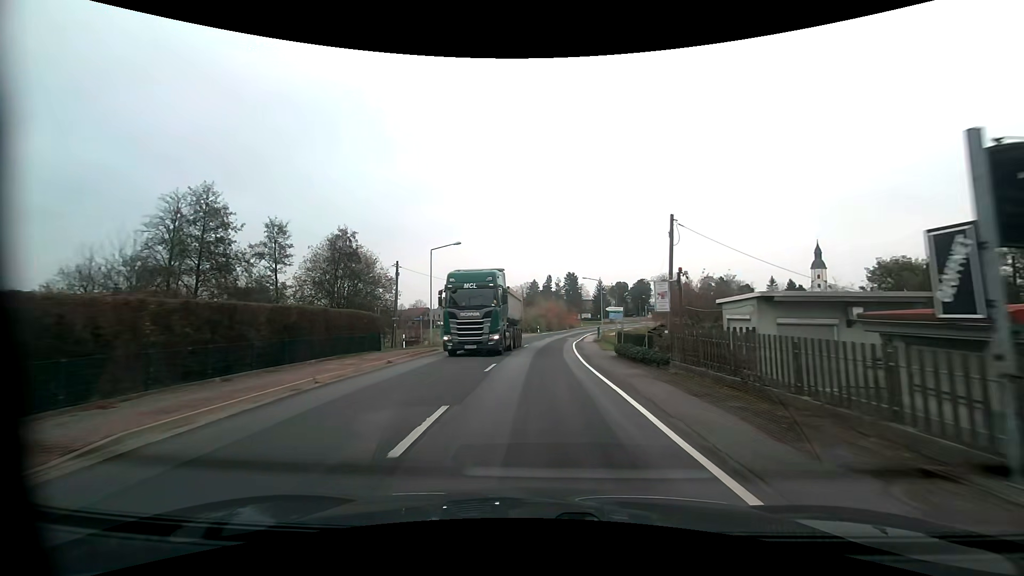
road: primary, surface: asphalt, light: Day
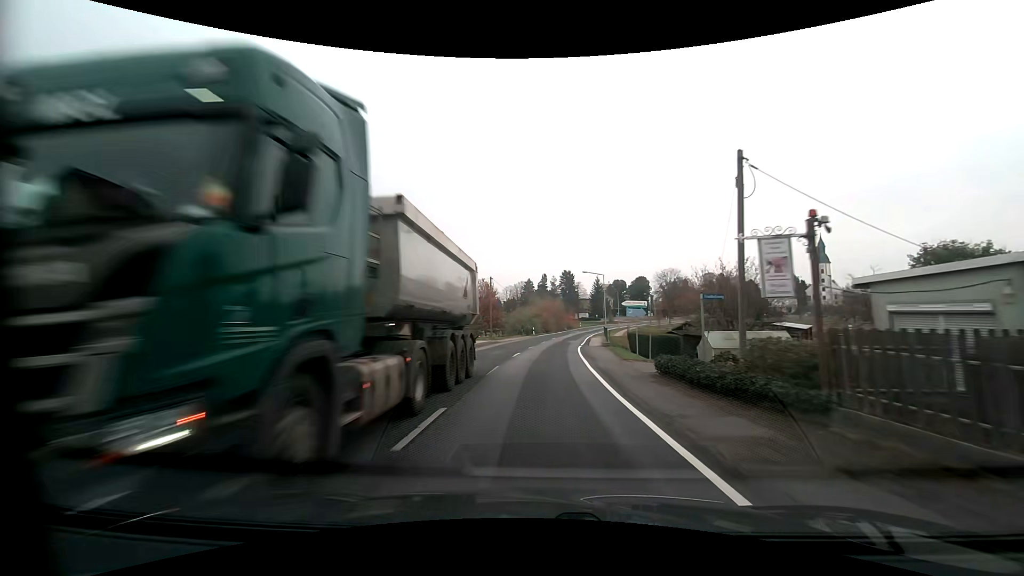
(0.0, +8.4) m; +1°
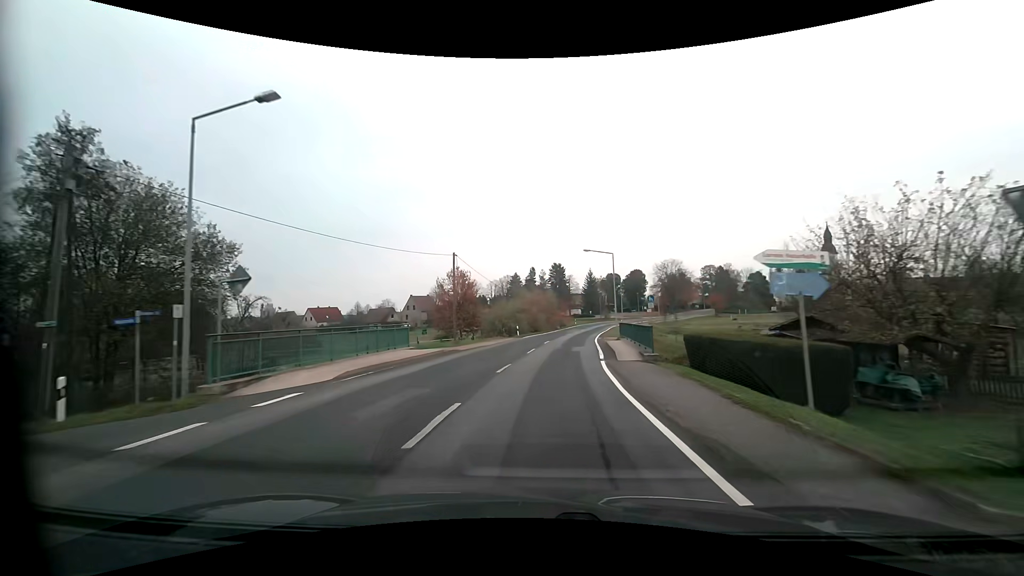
(+0.1, +16.9) m; 0°
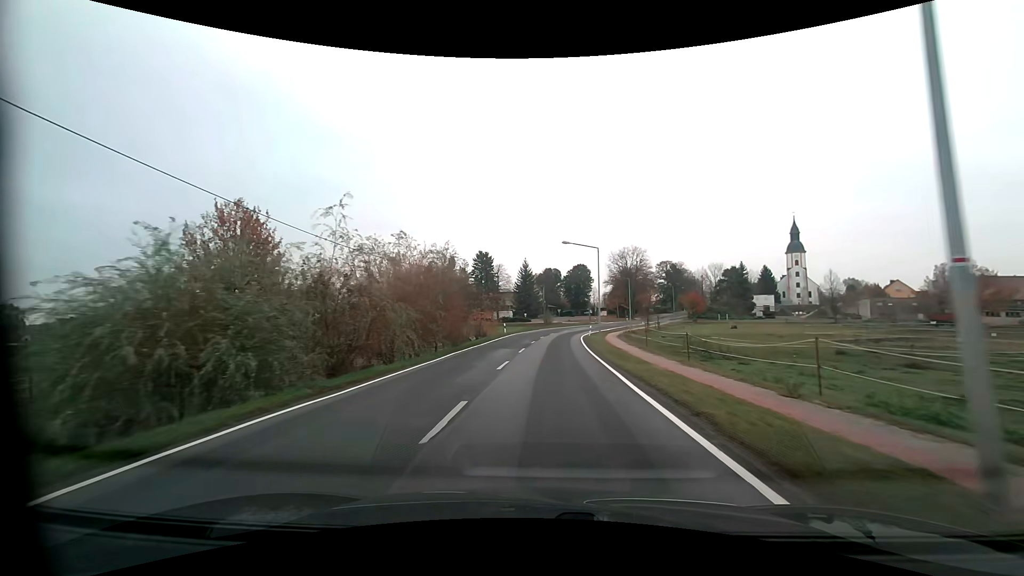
(+3.4, +42.3) m; +9°
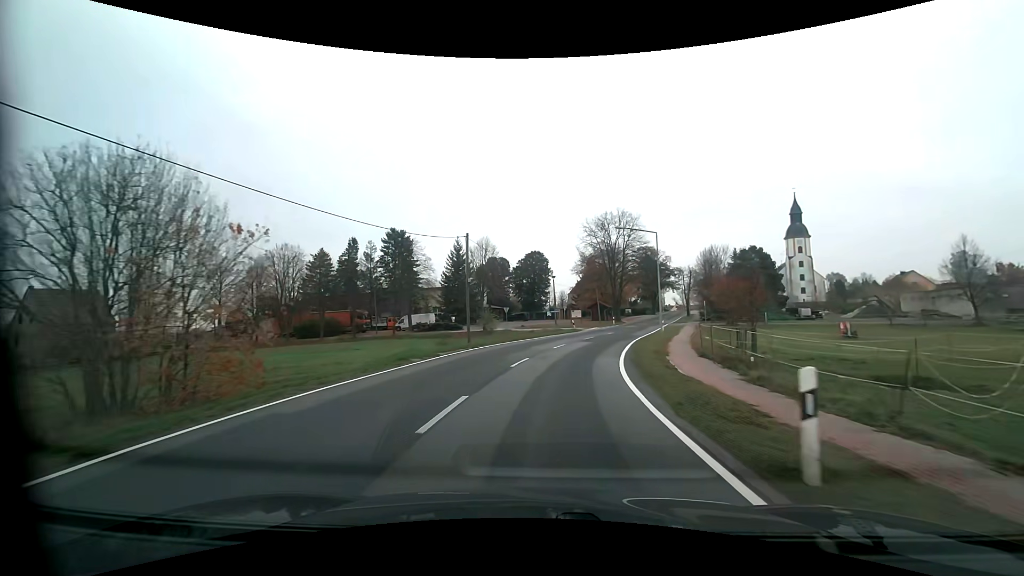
(+1.8, +42.8) m; +6°
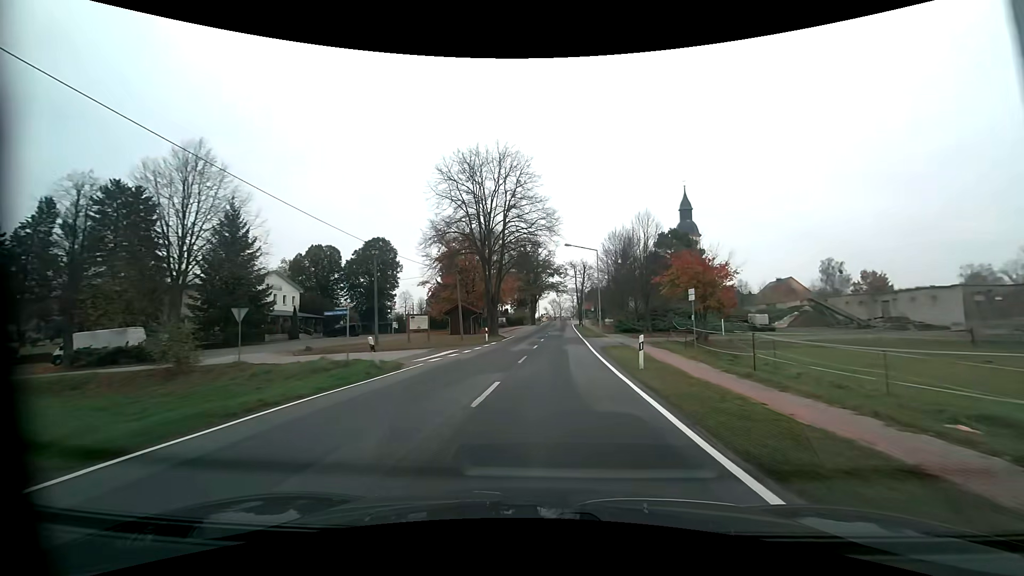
(+4.0, +32.6) m; +15°
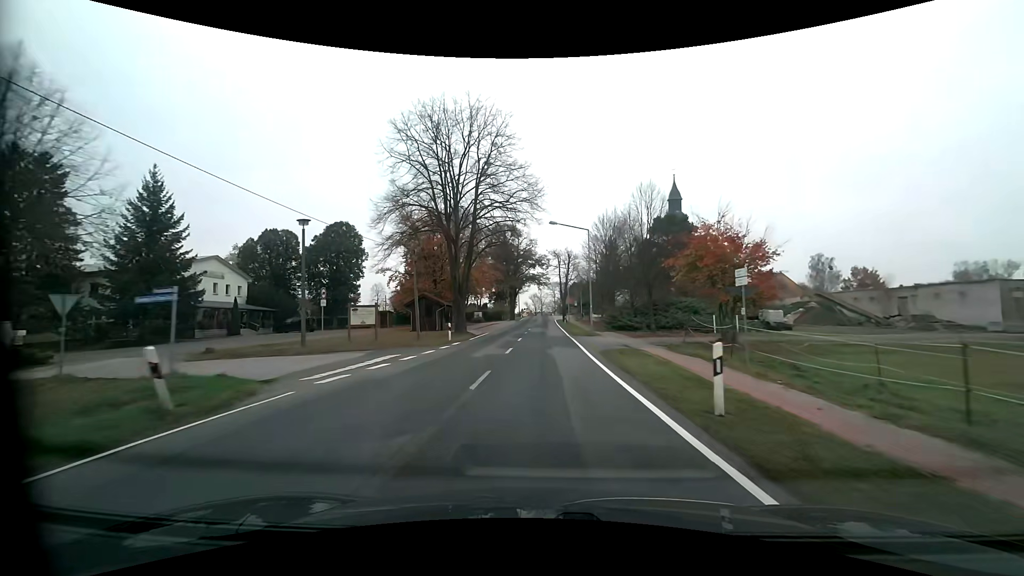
(+0.2, +8.0) m; +2°
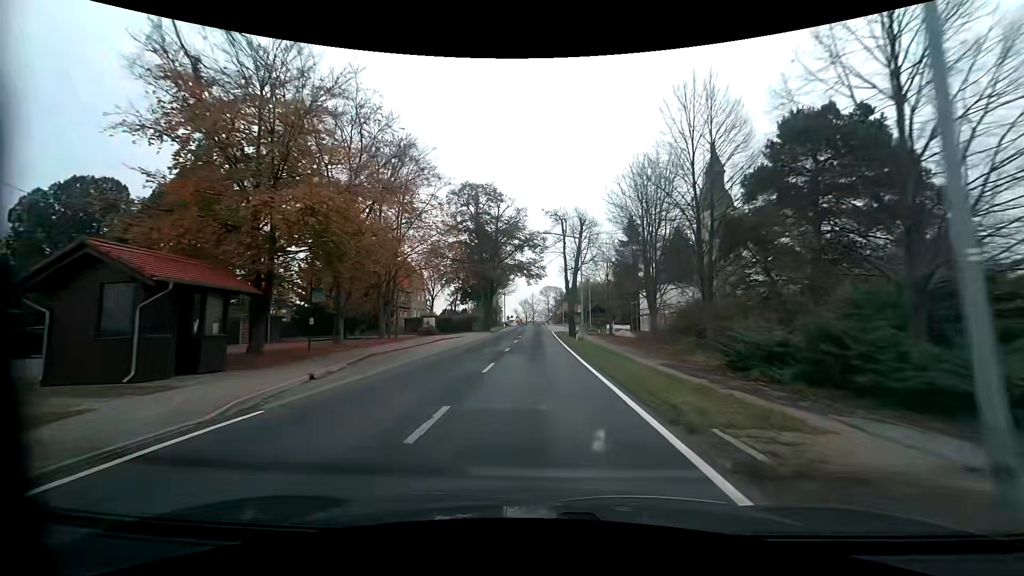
(+0.5, +31.8) m; +2°
